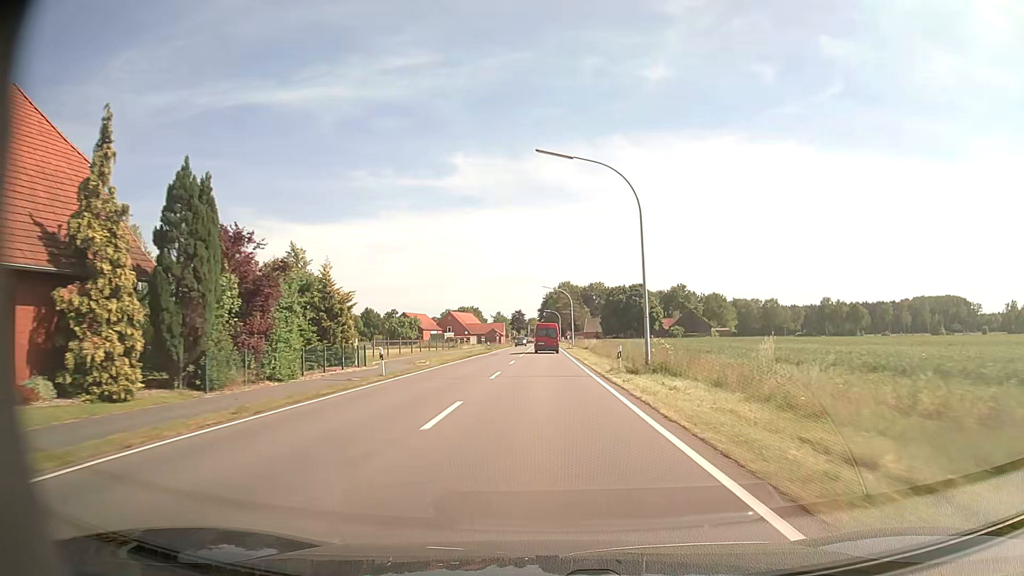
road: tertiary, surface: asphalt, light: Day
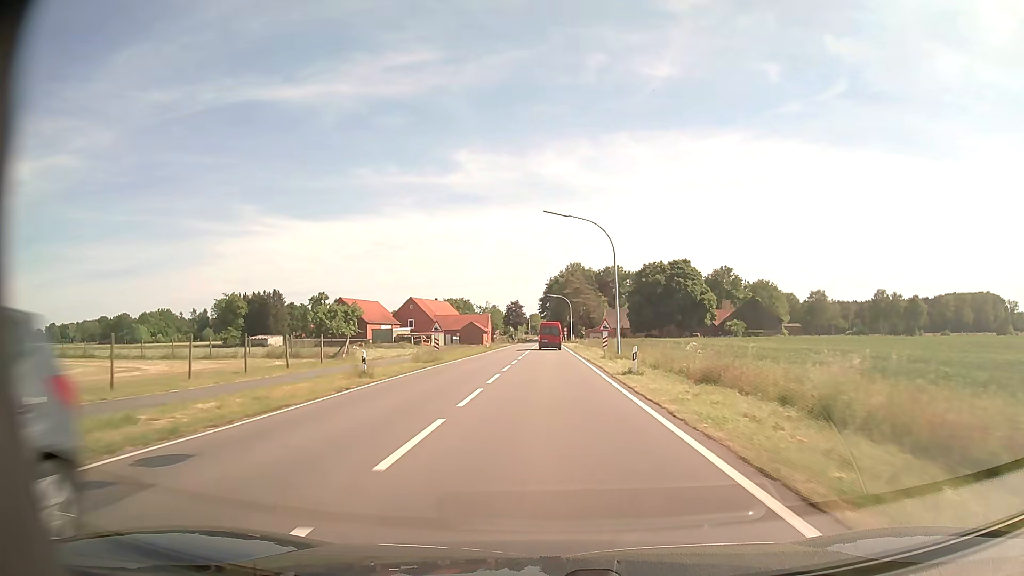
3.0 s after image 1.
(-0.1, +52.7) m; 0°
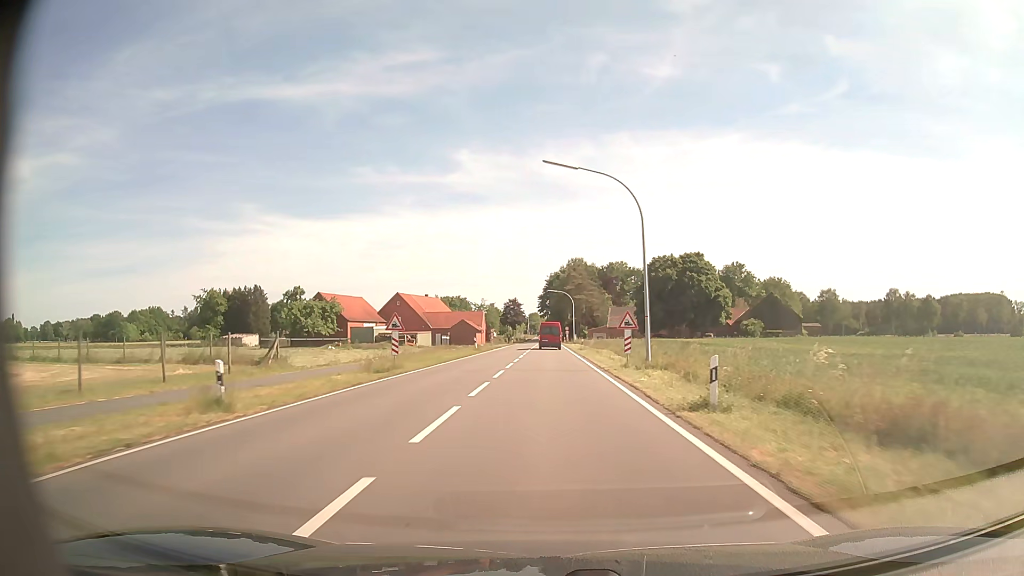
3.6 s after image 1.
(0.0, +10.6) m; 0°
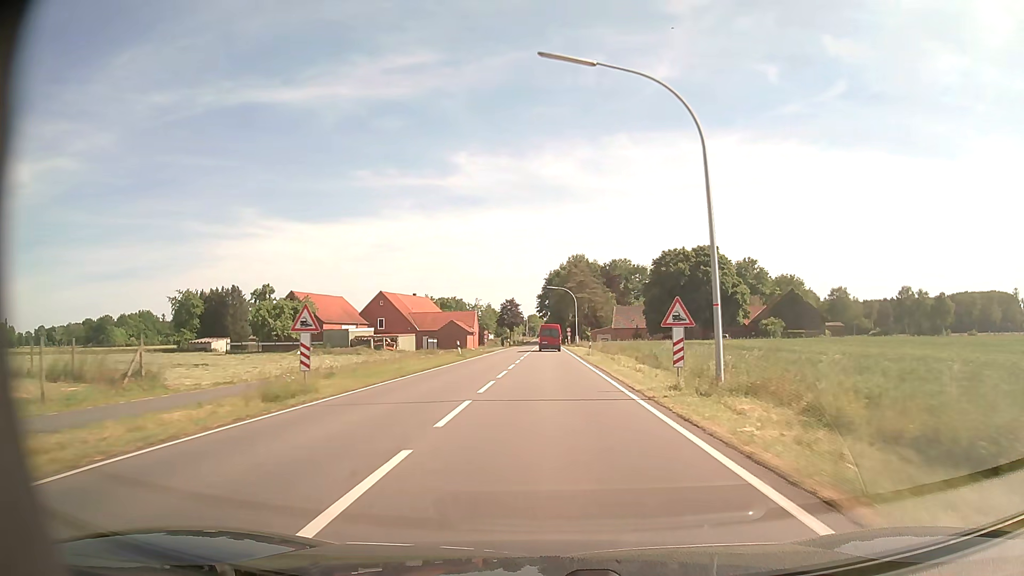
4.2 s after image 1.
(0.0, +10.7) m; 0°
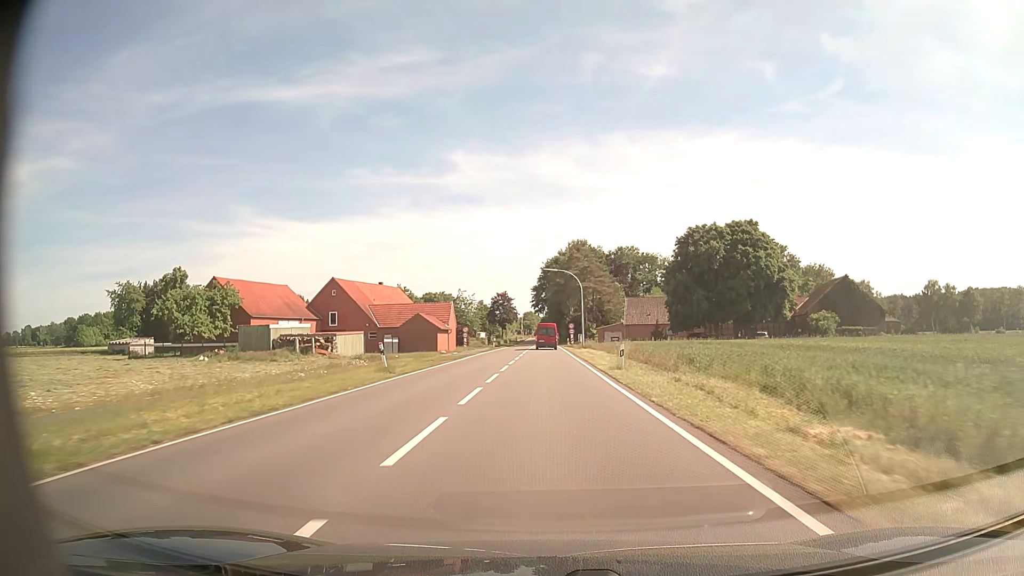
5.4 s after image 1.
(+0.1, +21.4) m; 0°
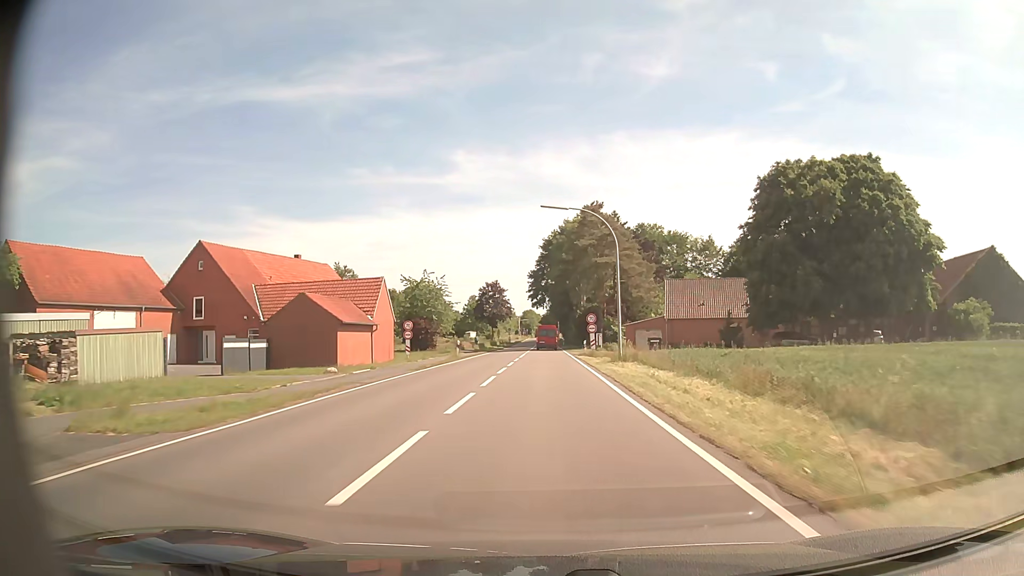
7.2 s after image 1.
(0.0, +32.2) m; 0°
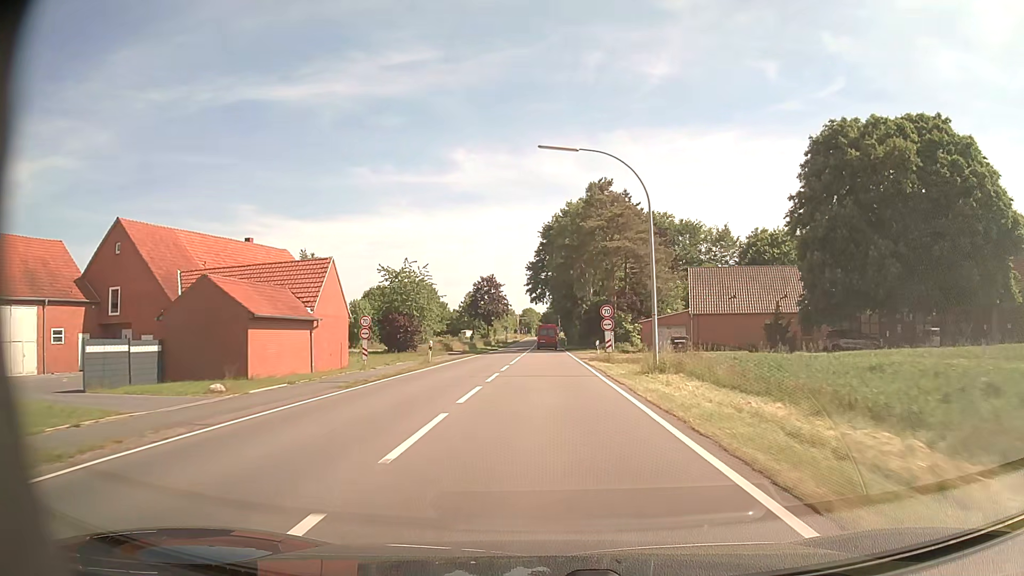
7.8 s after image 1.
(0.0, +10.7) m; 0°
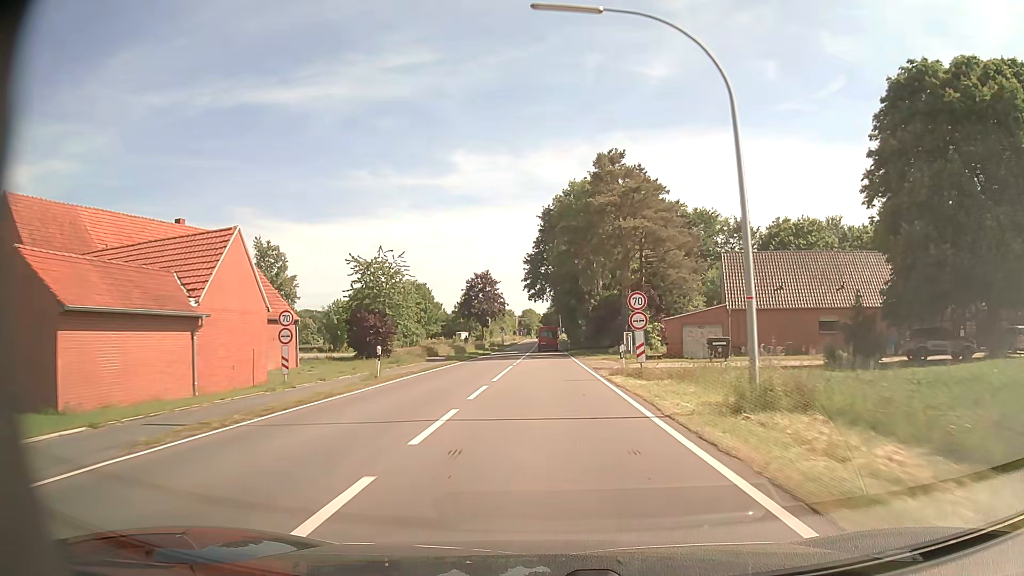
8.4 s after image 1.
(0.0, +10.7) m; 0°
(0, +10) (0, +20) (0, +30) (0, +40) (0, +50) (0, +60) (0, +70) (0, +80) (0, +90) (0, +100) m
